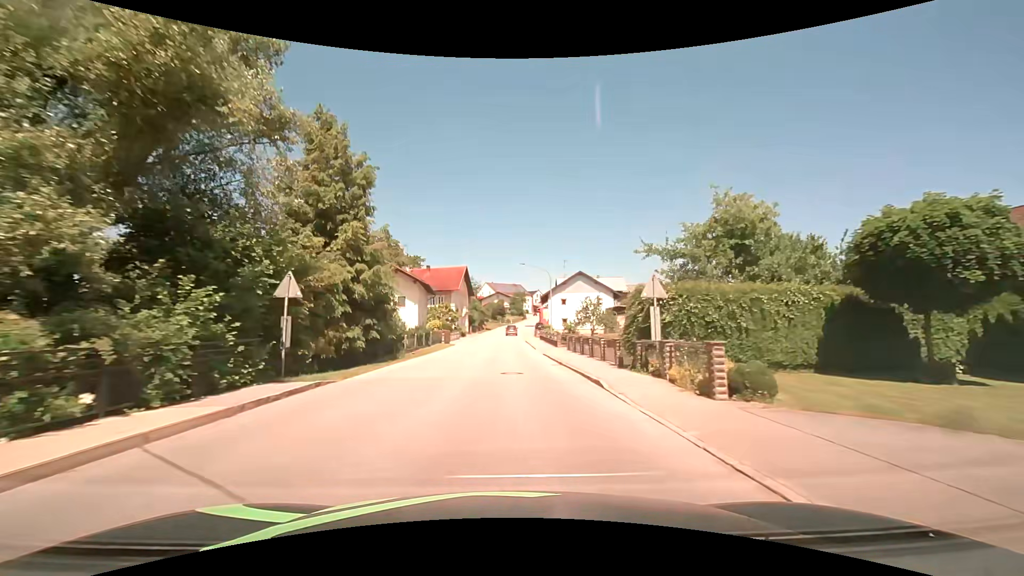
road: secondary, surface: asphalt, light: Day
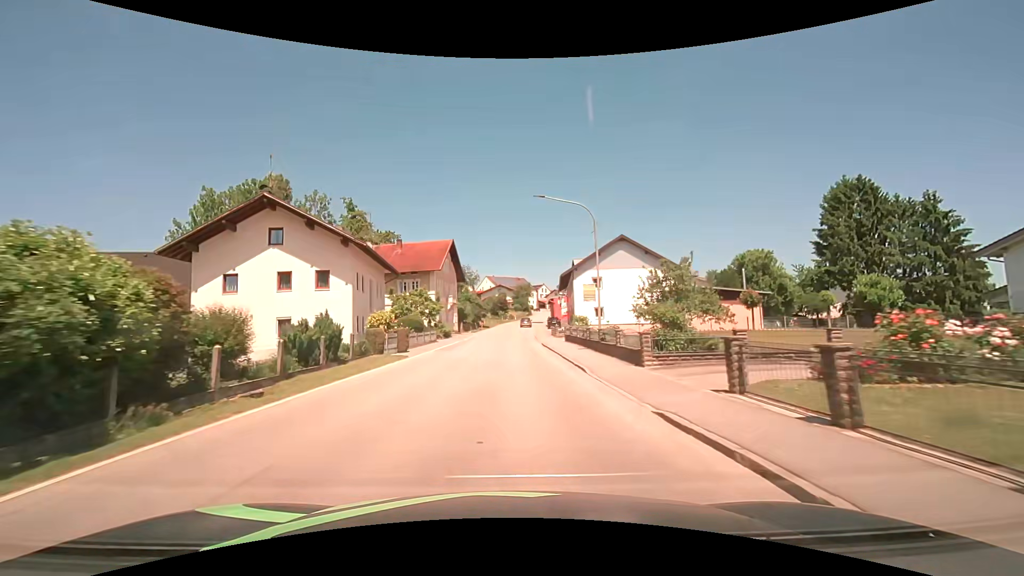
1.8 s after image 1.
(0.0, +23.4) m; 0°
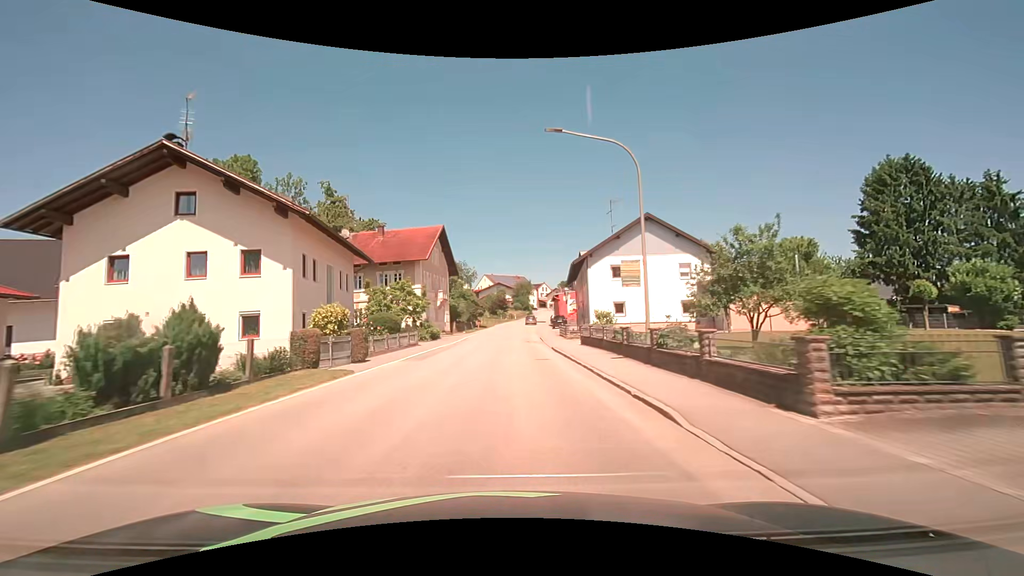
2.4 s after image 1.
(0.0, +8.2) m; 0°
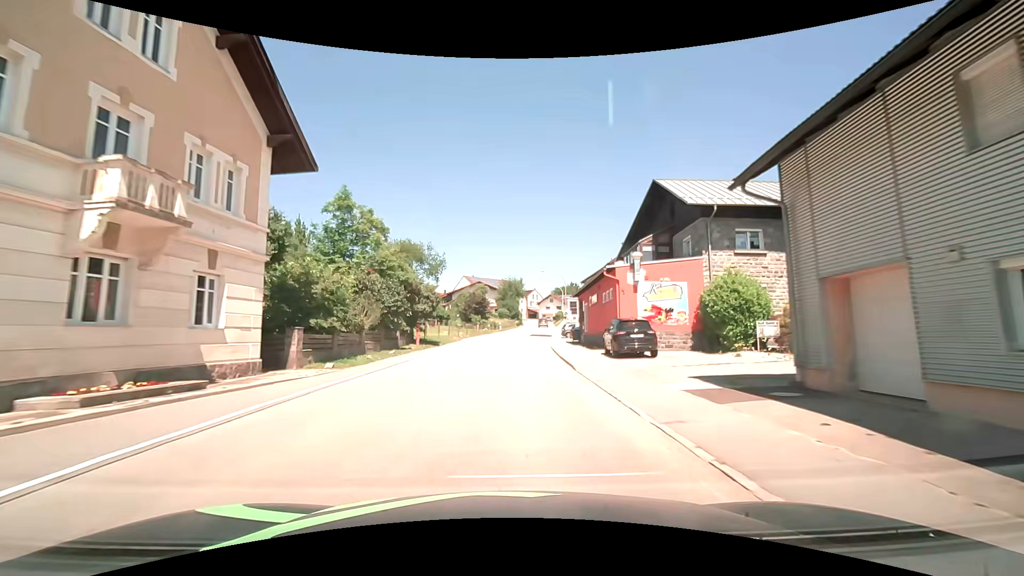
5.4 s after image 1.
(+0.4, +40.3) m; +2°
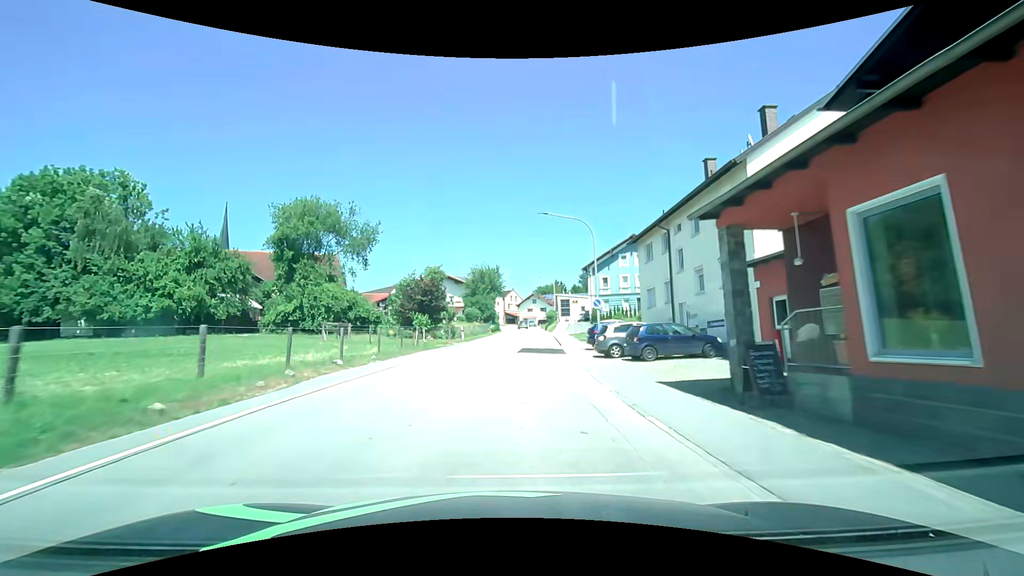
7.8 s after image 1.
(+0.8, +31.5) m; +3°
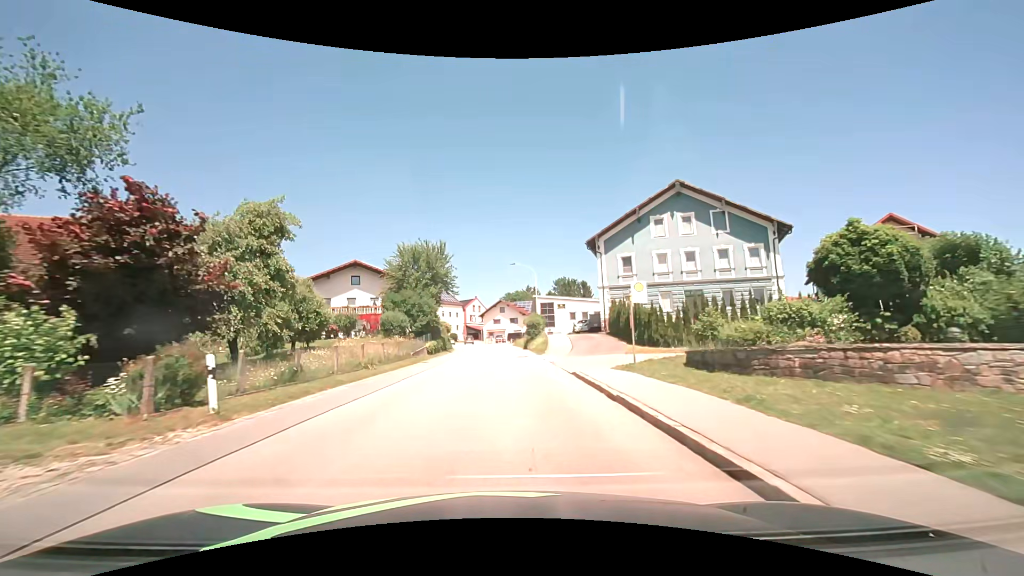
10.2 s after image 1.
(+1.4, +32.1) m; +4°
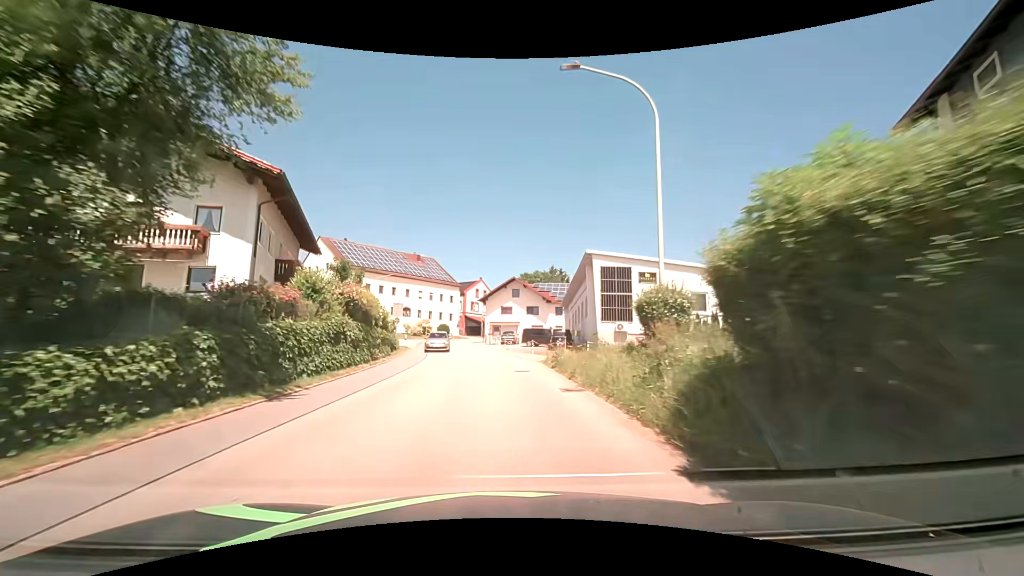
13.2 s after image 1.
(-0.6, +39.7) m; -2°
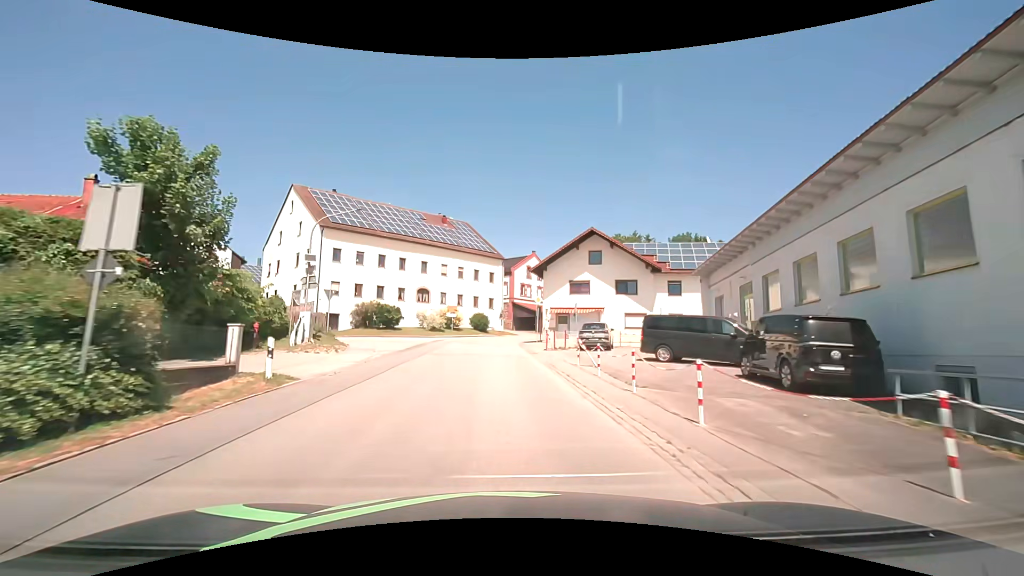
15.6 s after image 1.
(-1.4, +30.7) m; -5°
(0, +10) (0, +20) (-1, +30) (-3, +40) (-12, +43) (-22, +43) (-32, +43) (-42, +45) (-50, +51) (-55, +59) m
